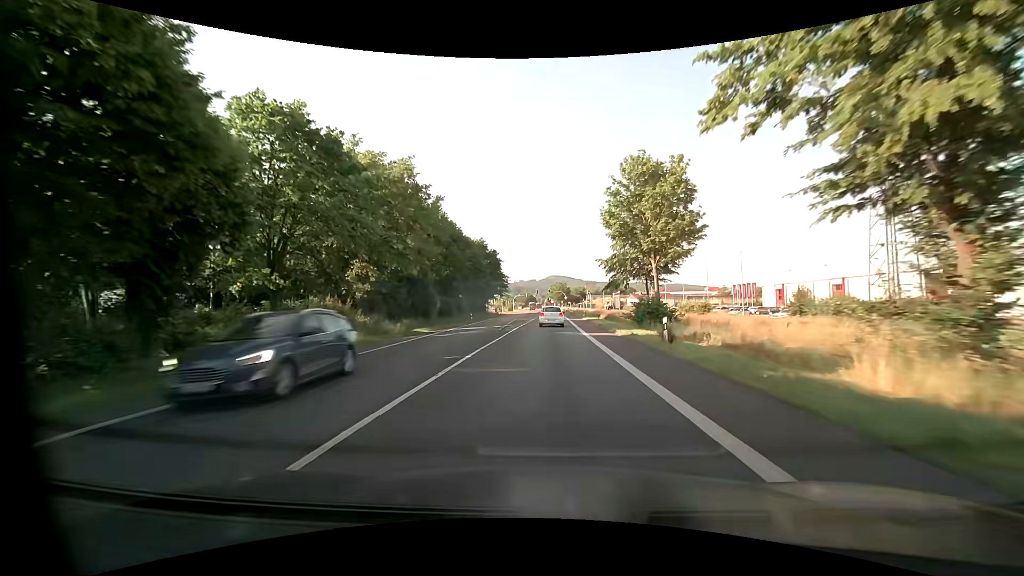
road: primary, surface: asphalt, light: Day
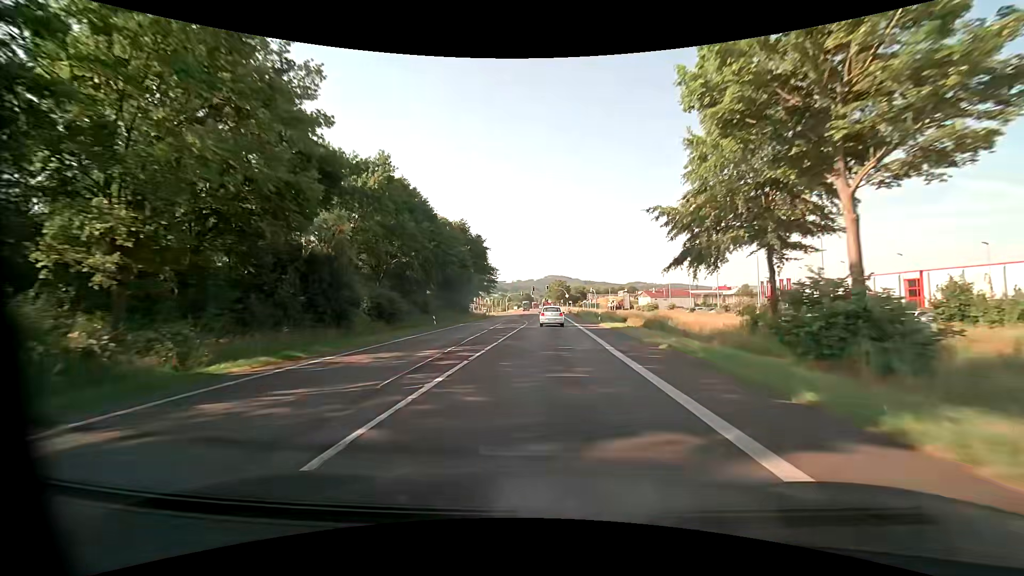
(0.0, +21.6) m; 0°
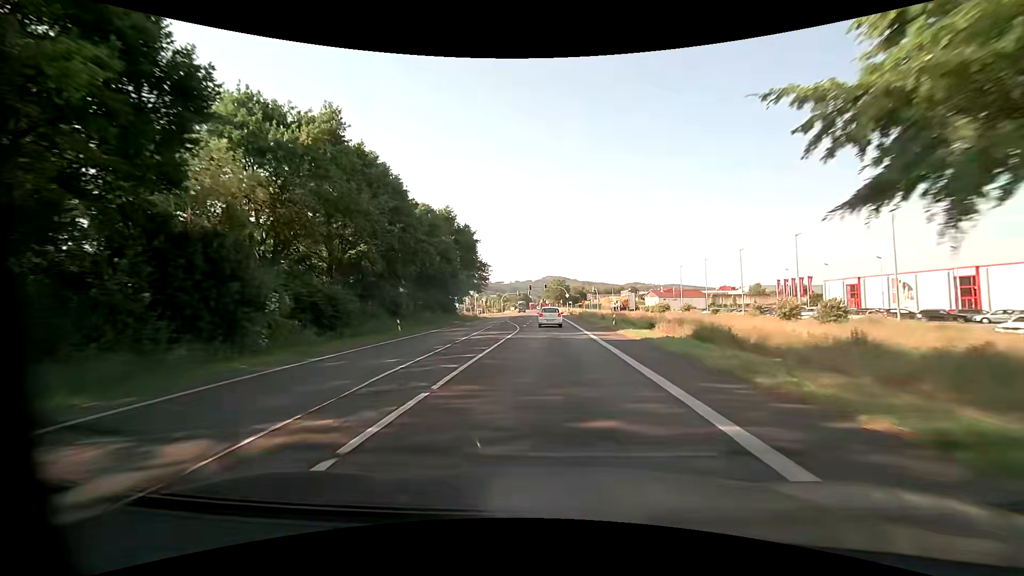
(0.0, +10.8) m; 0°
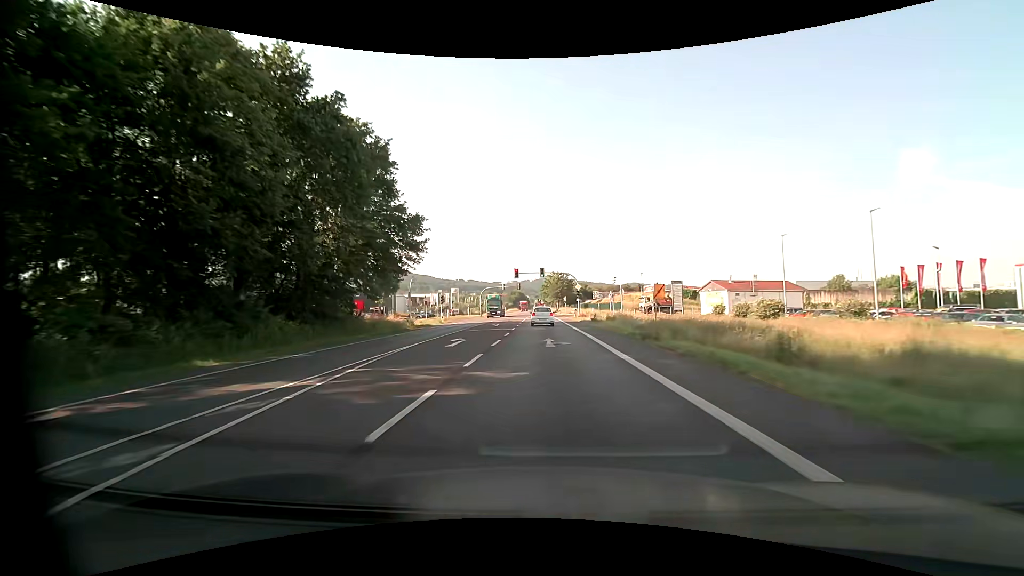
(+0.1, +43.8) m; 0°
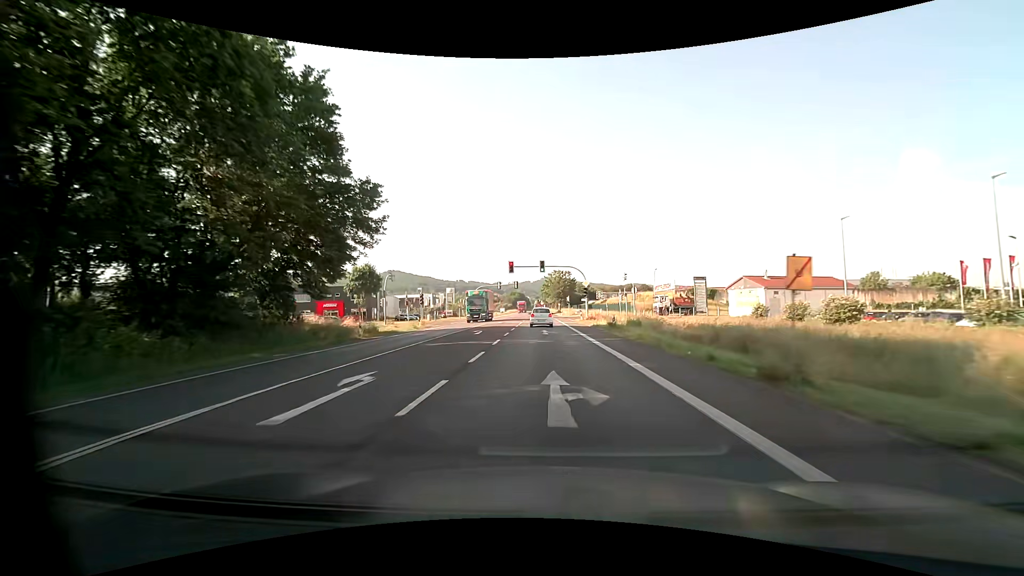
(0.0, +11.1) m; 0°
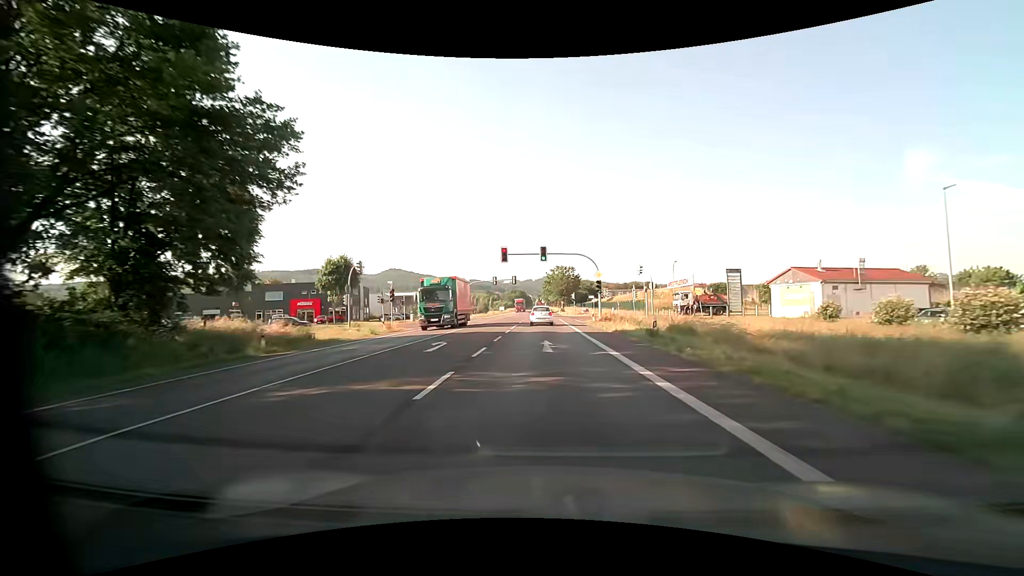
(0.0, +11.1) m; 0°
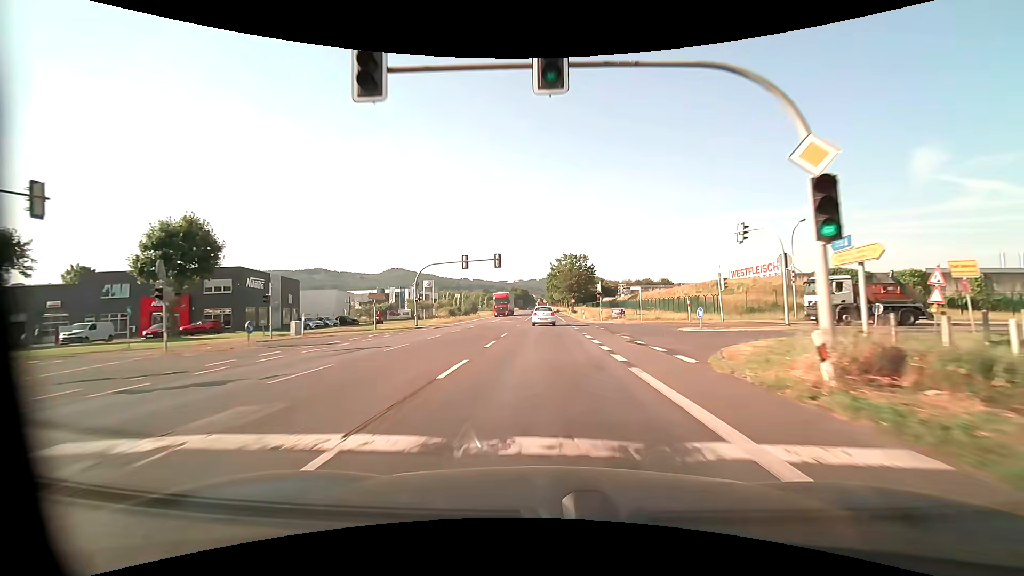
(-0.1, +33.6) m; 0°
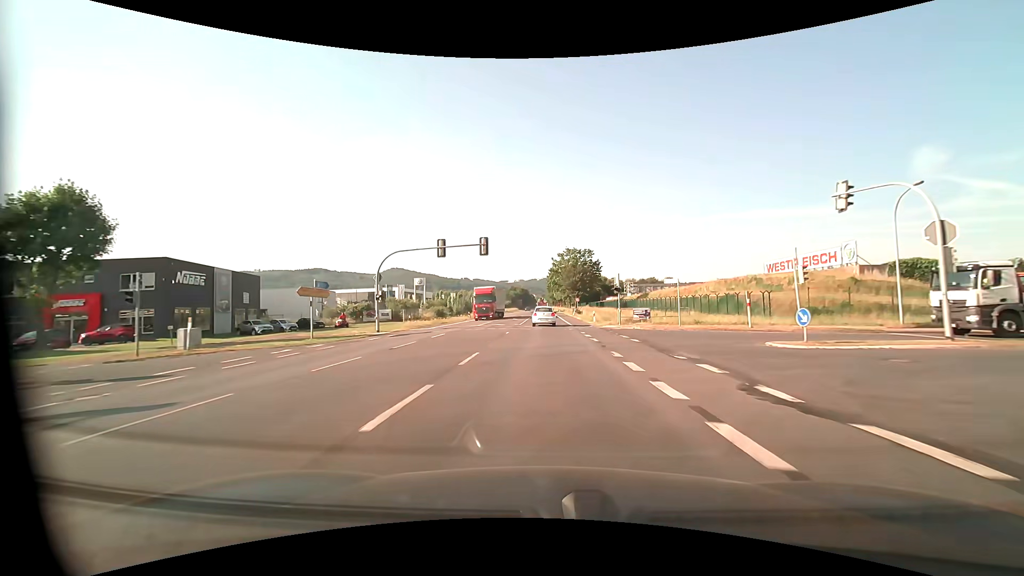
(0.0, +11.2) m; 0°
(0, +10) (0, +20) (0, +30) (0, +40) (0, +50) (0, +60) (0, +70) (0, +80) (-1, +90) (-1, +100) m
